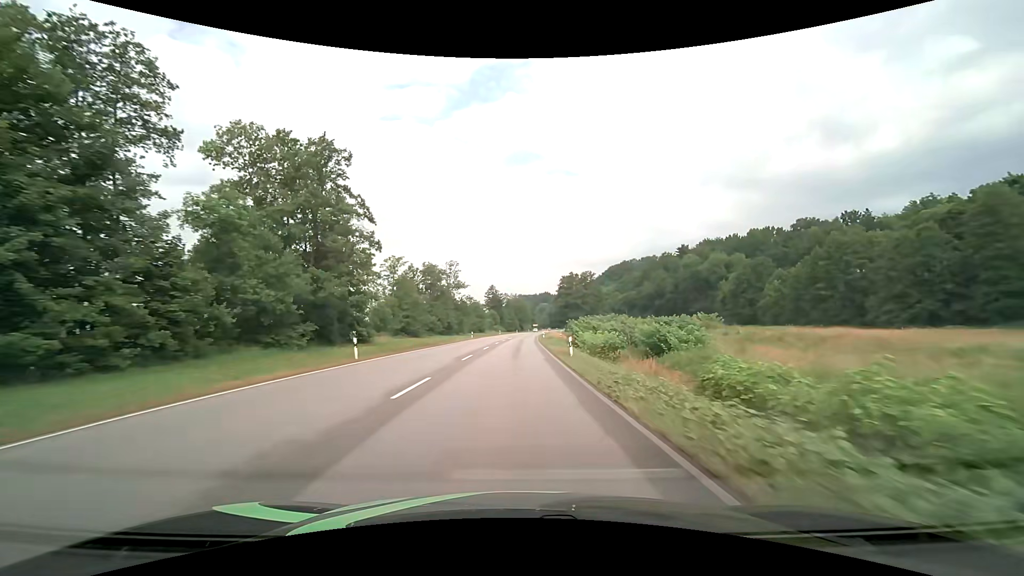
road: primary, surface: asphalt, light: Day
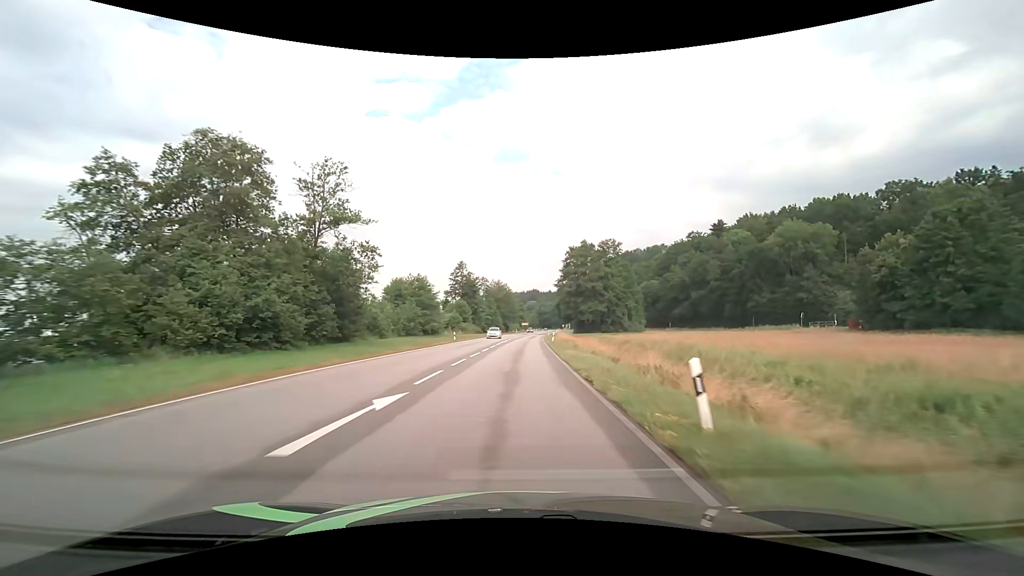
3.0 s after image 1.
(+0.9, +64.2) m; +1°
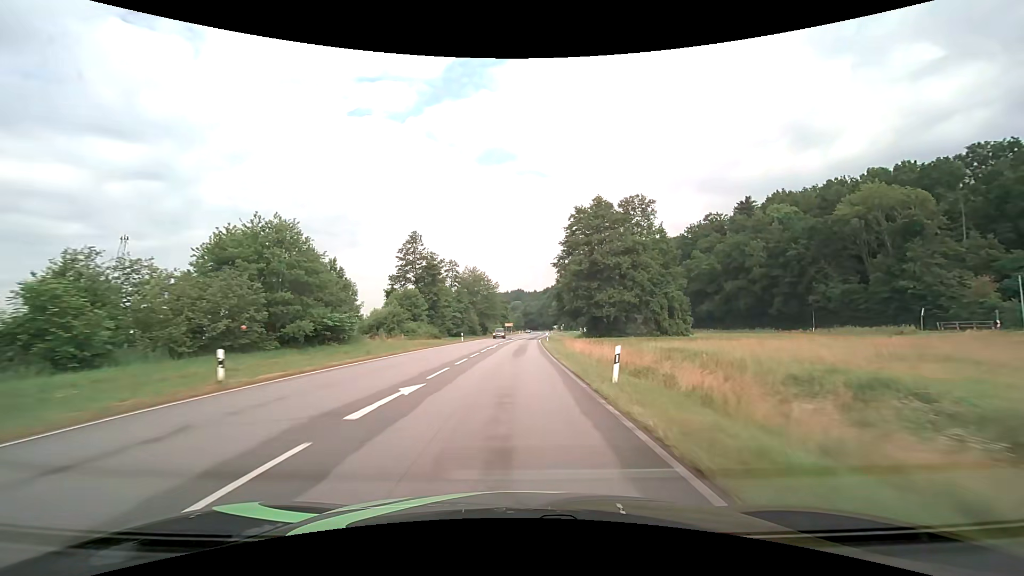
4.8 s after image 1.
(+0.7, +39.0) m; +2°
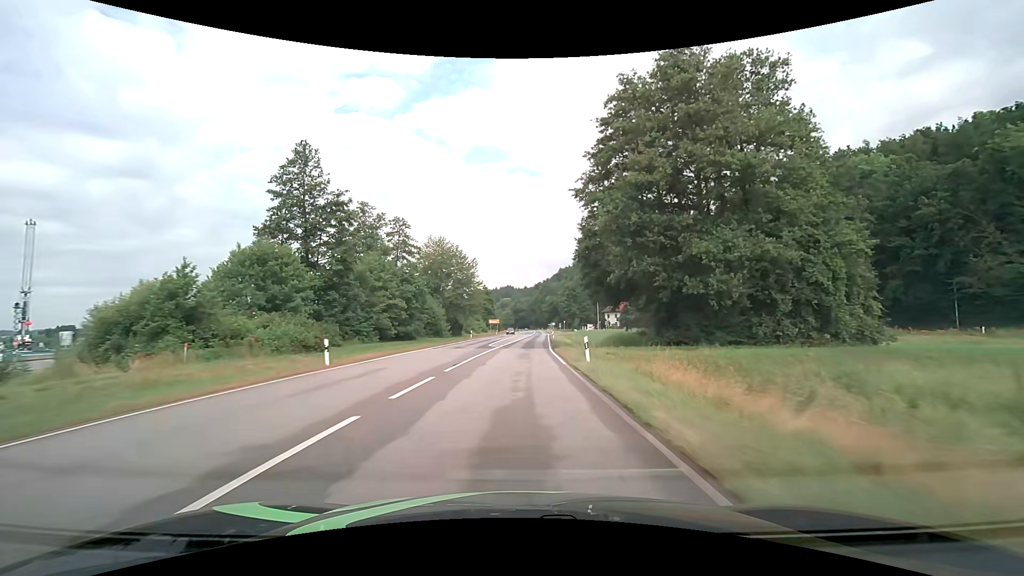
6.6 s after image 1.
(+0.4, +39.4) m; +1°
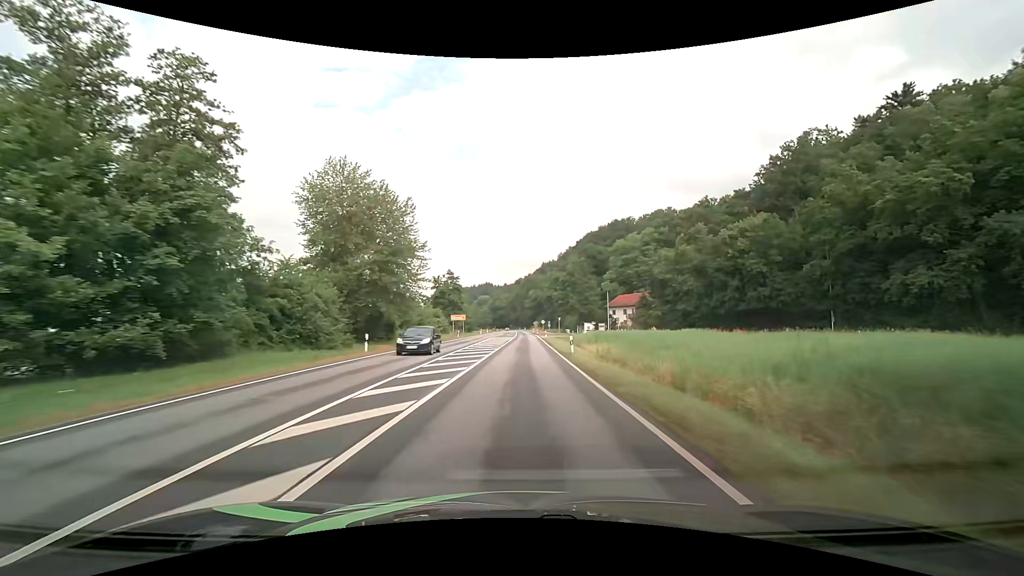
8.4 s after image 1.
(+0.6, +39.7) m; +2°
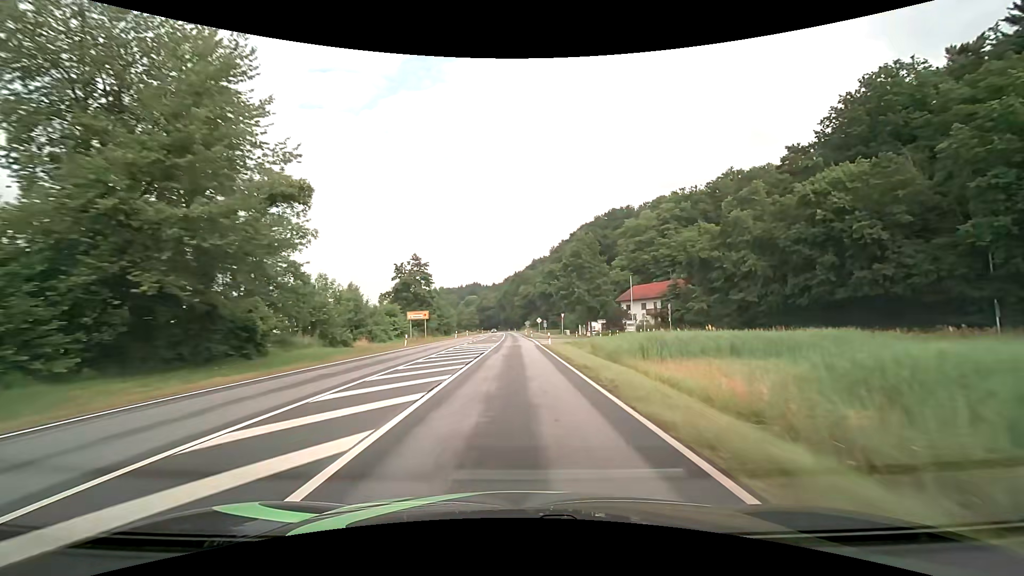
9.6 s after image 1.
(+0.5, +26.6) m; +2°
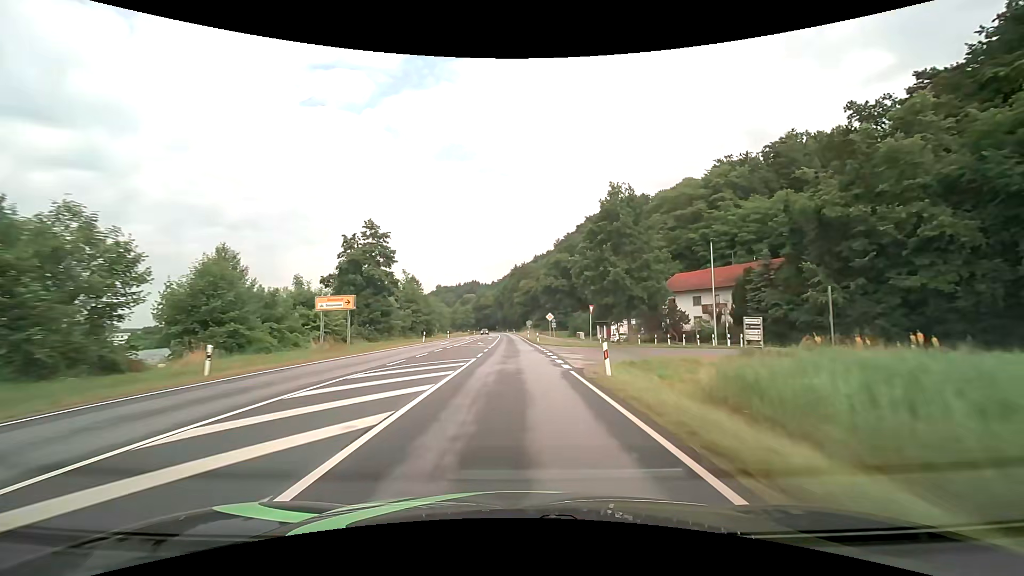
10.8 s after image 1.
(0.0, +26.8) m; 0°
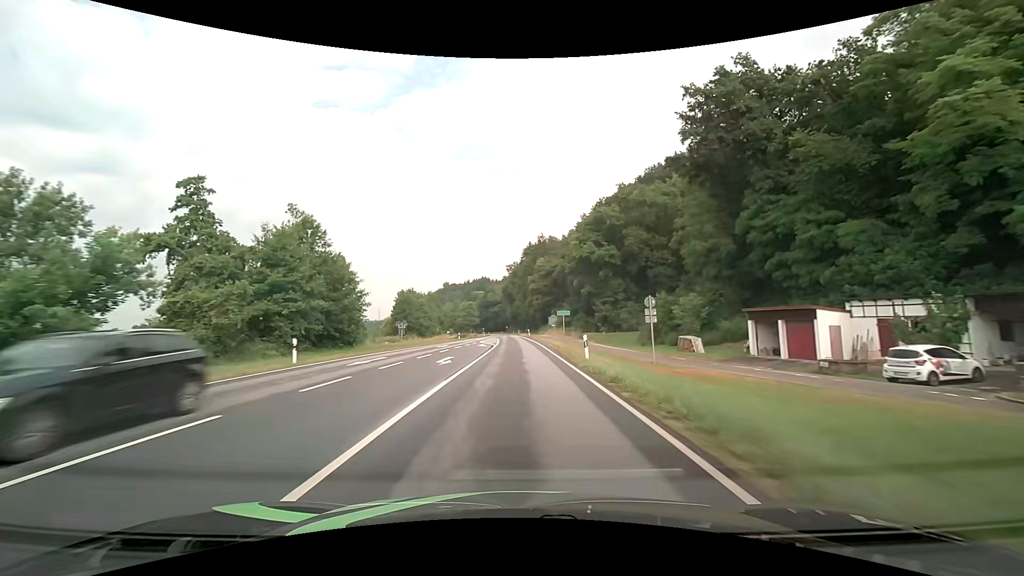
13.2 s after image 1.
(-0.5, +53.7) m; -2°
(0, +10) (0, +20) (0, +30) (0, +40) (0, +50) (-1, +60) (-1, +70) (-1, +80) (-1, +90) (-2, +100) m
